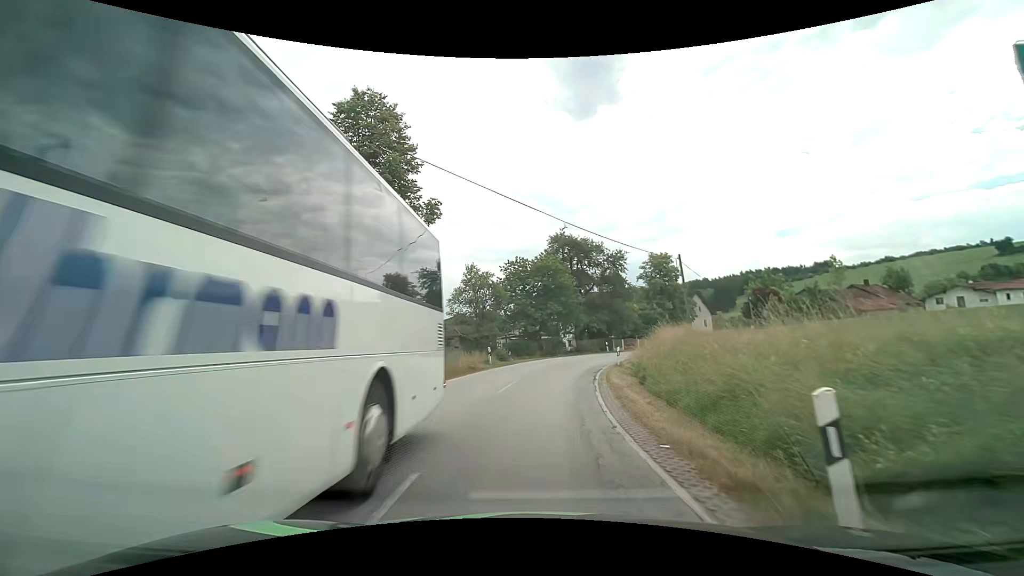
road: secondary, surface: asphalt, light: Day
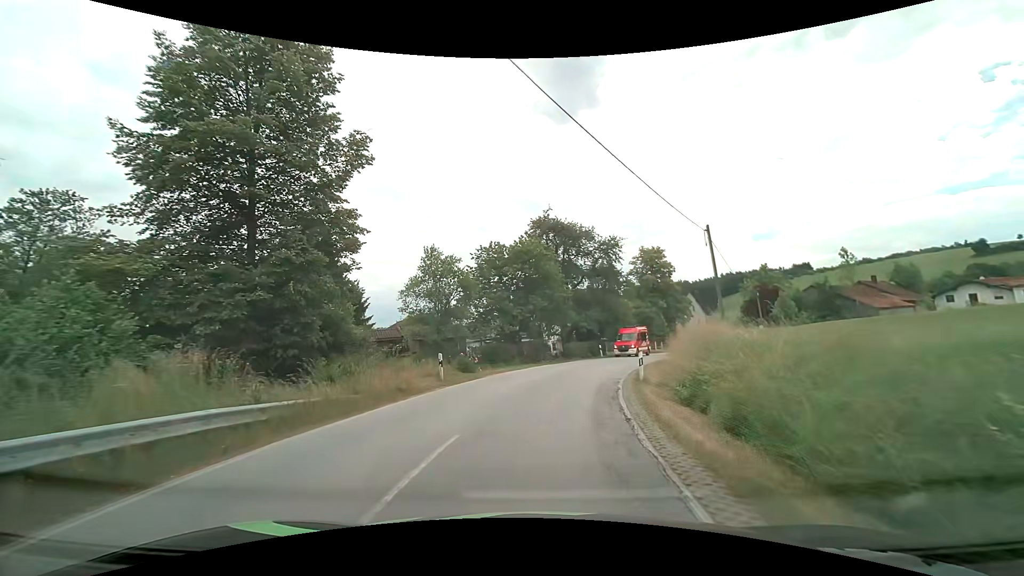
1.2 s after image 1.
(+0.1, +9.5) m; +2°
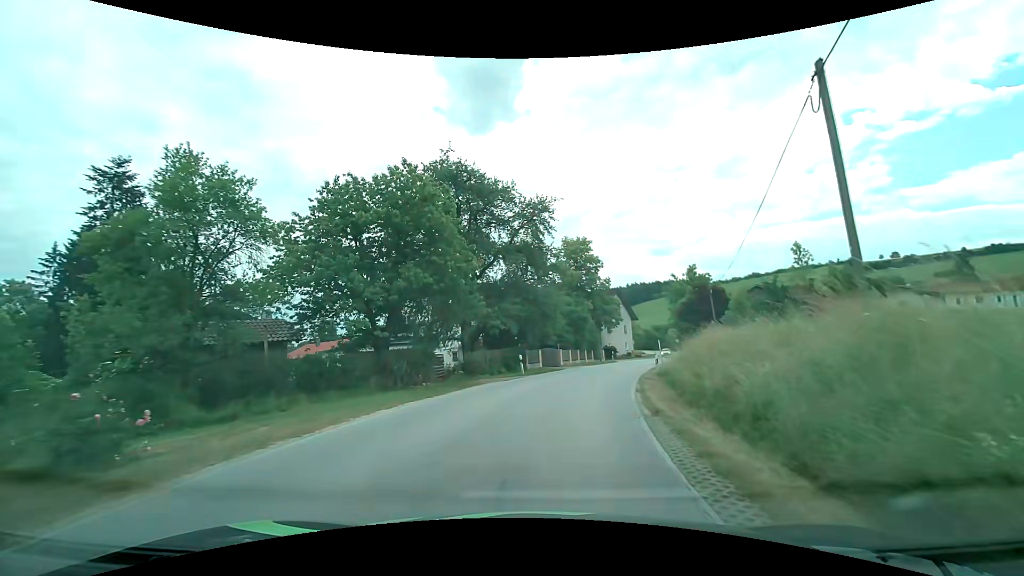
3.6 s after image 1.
(+1.2, +16.9) m; +9°
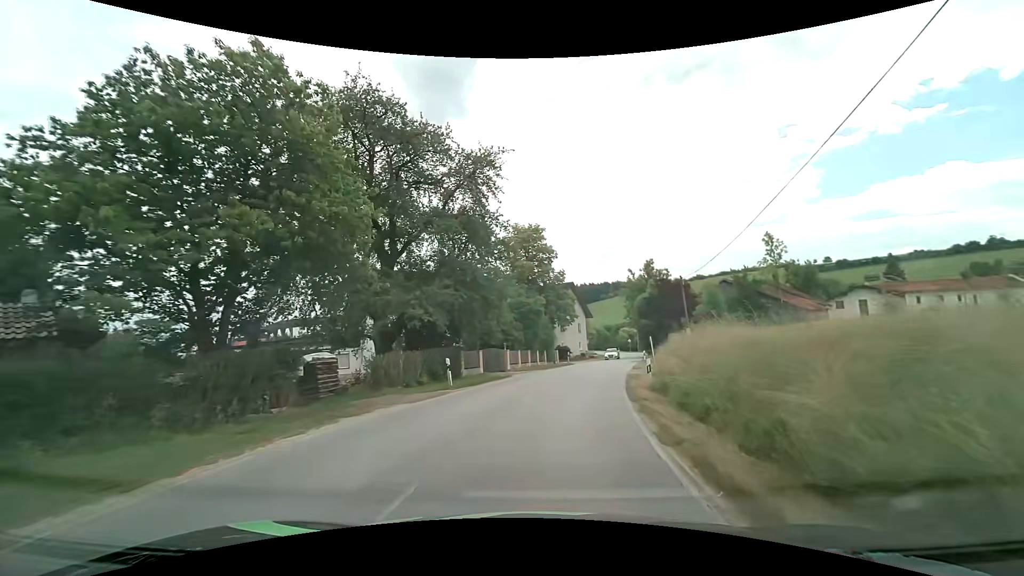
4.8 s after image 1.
(+0.6, +8.8) m; +7°
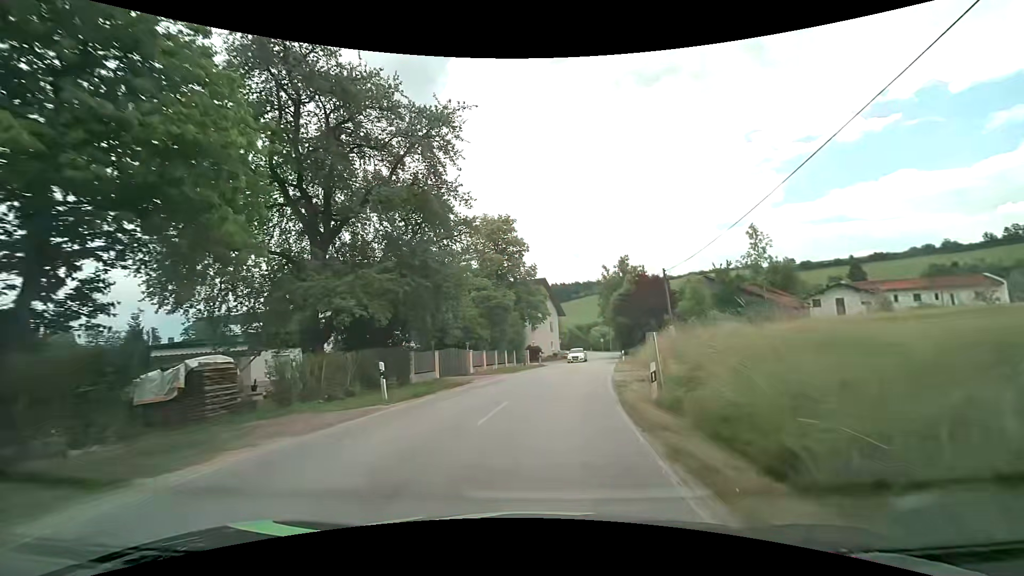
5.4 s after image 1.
(+0.1, +4.8) m; +4°
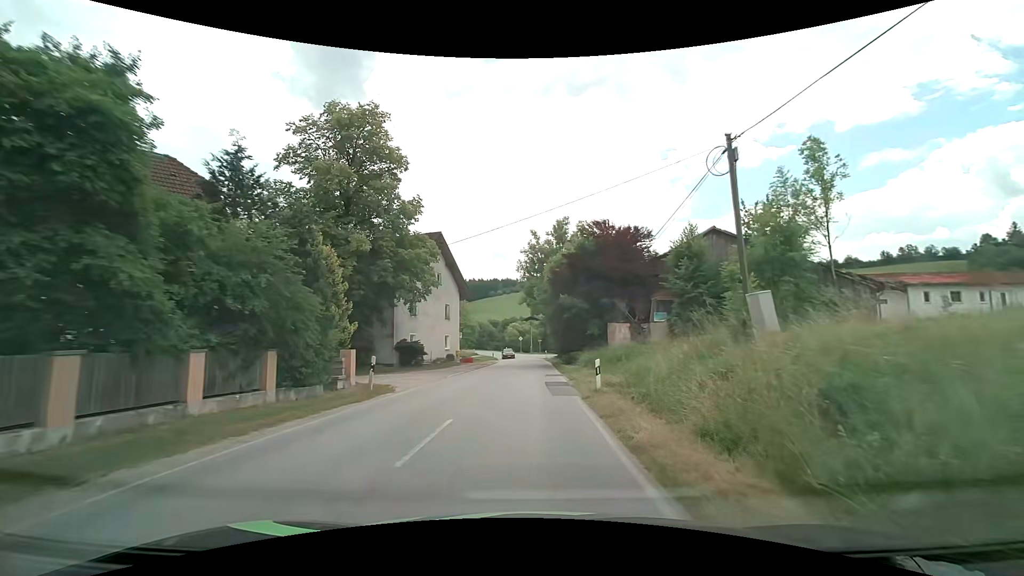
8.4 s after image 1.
(+2.6, +27.1) m; +9°
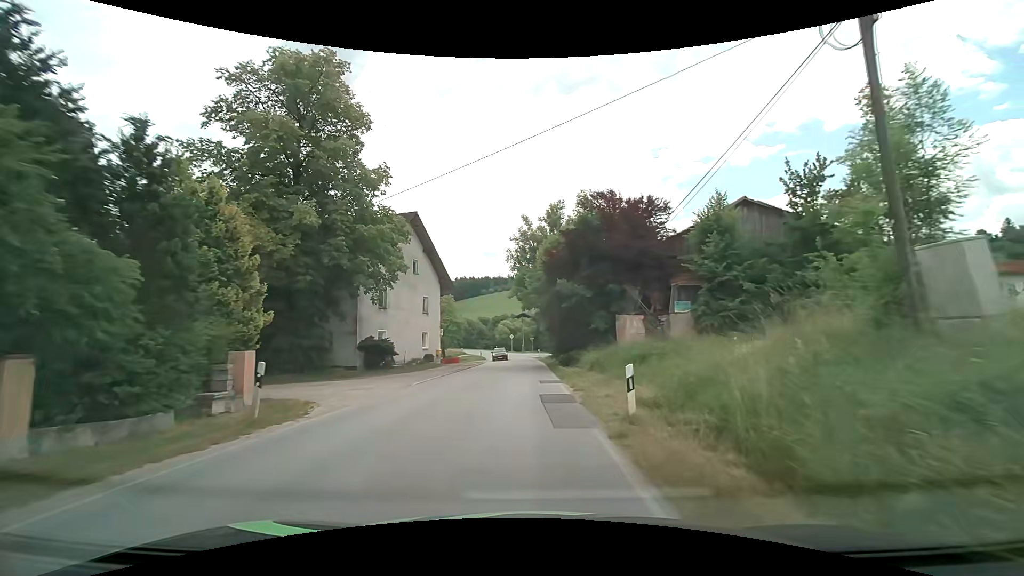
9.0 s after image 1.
(+0.1, +6.1) m; +1°
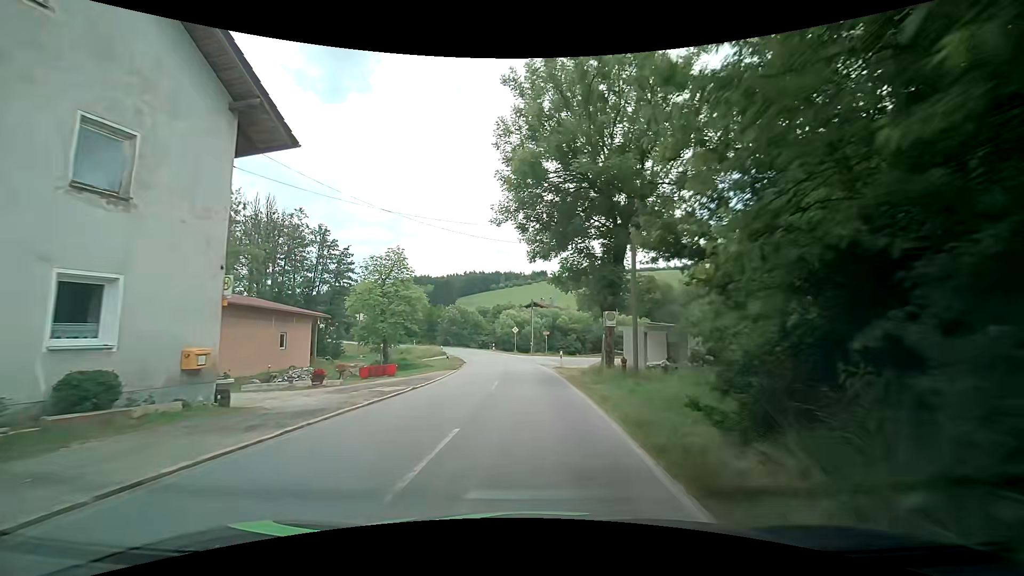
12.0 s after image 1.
(-0.3, +31.2) m; -1°
(0, +10) (0, +20) (0, +30) (-1, +40) (-2, +50) (-5, +60) (-8, +69) (-12, +78) (-18, +86) (-24, +94) m
